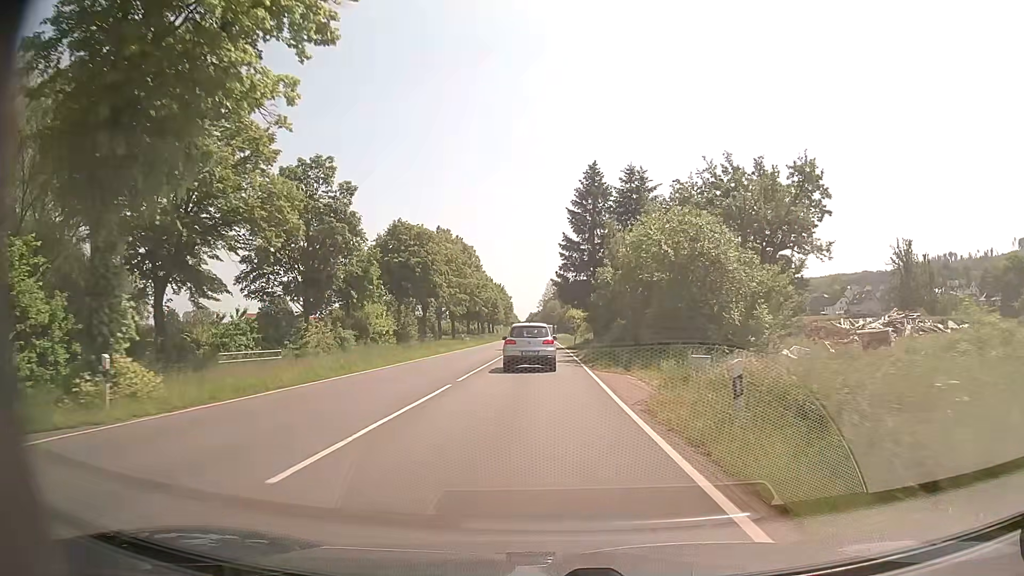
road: primary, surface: asphalt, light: Day
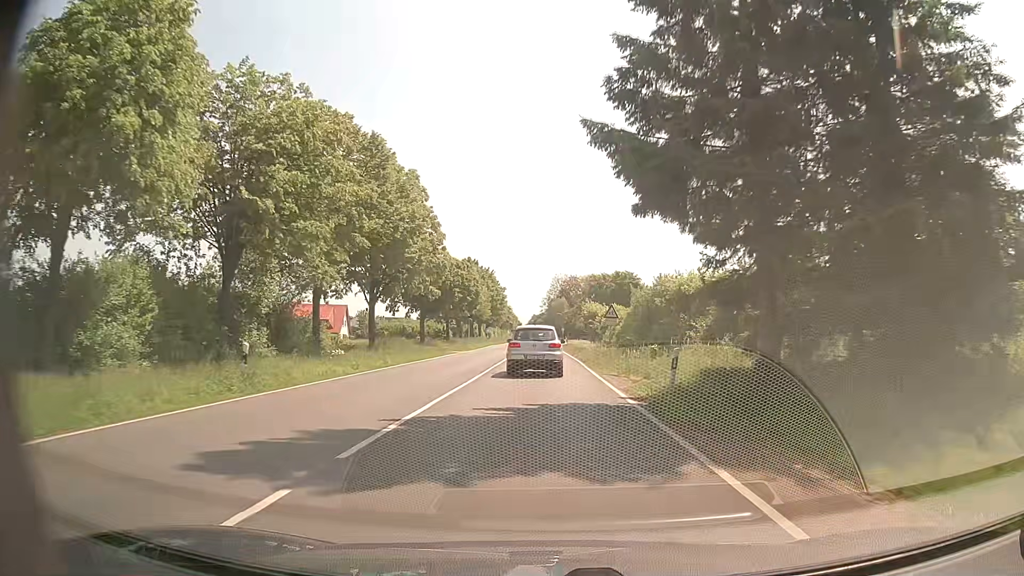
(+0.1, +43.9) m; 0°
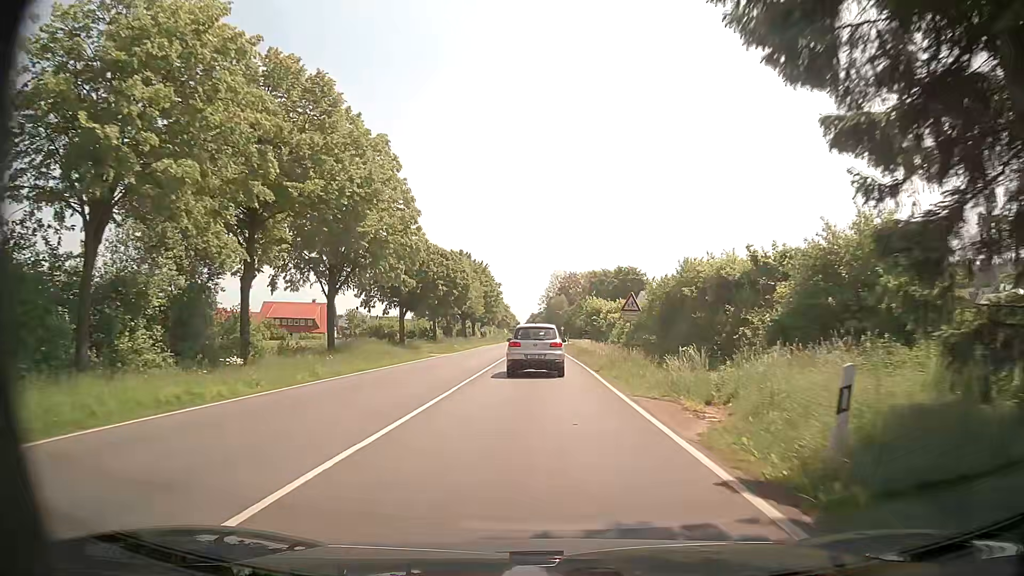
(0.0, +8.7) m; 0°
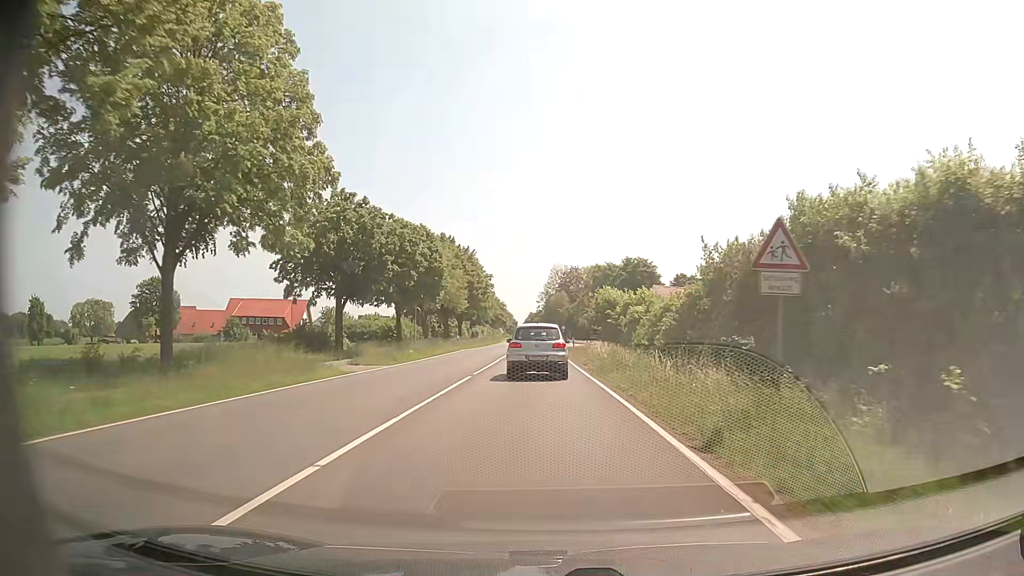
(0.0, +17.2) m; 0°
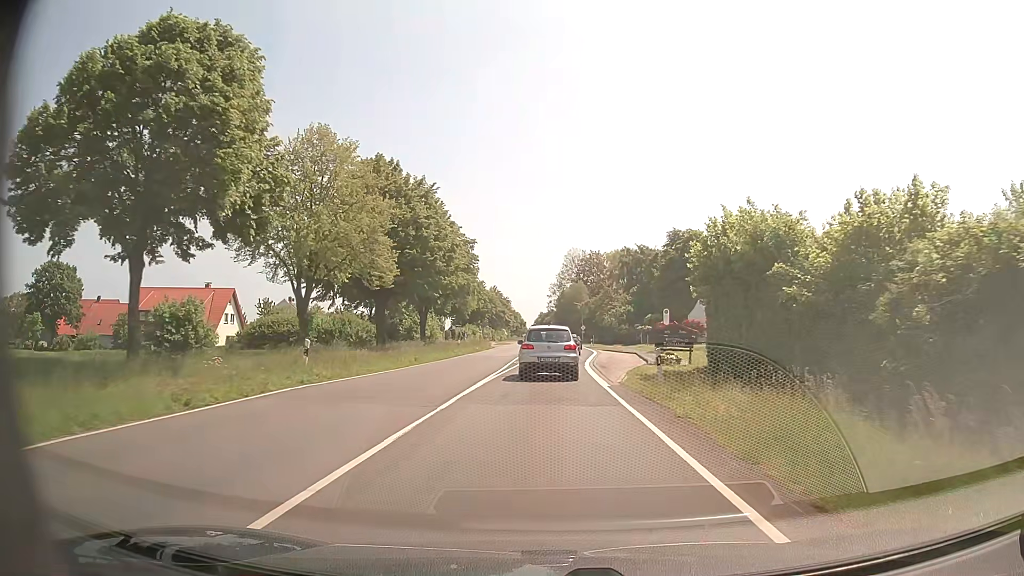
(-0.5, +38.3) m; -1°
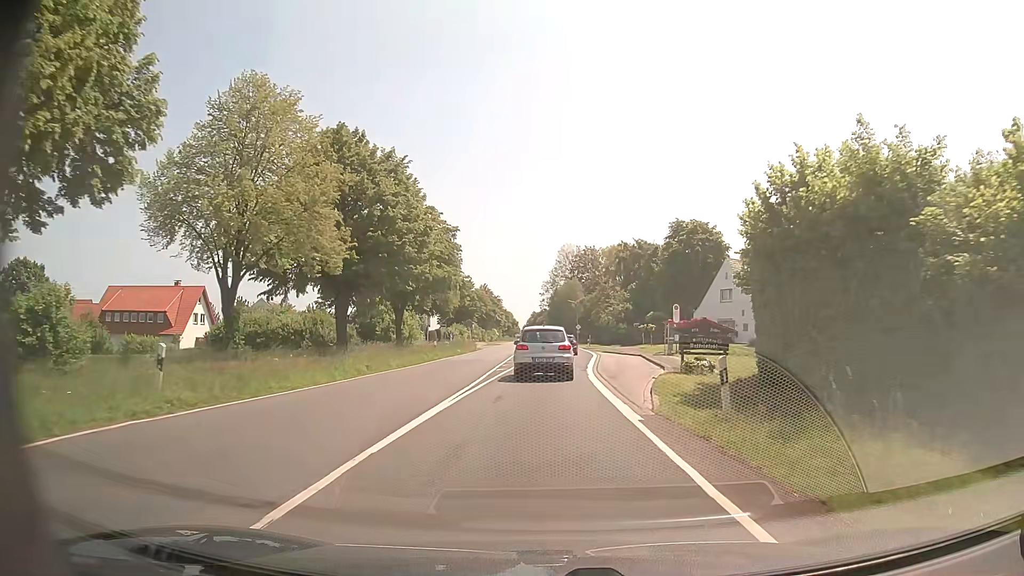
(0.0, +7.5) m; 0°
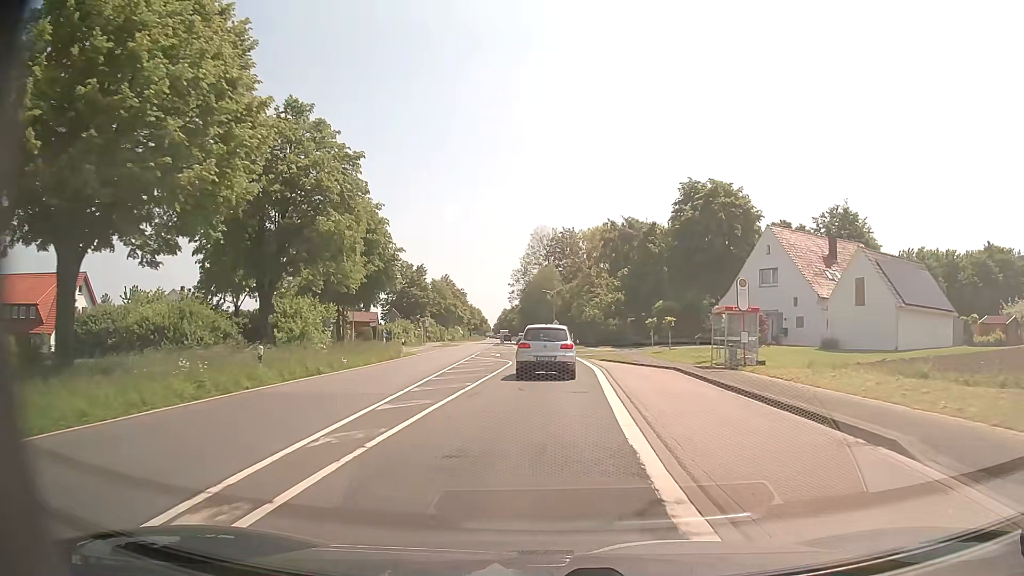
(+0.5, +22.8) m; +2°
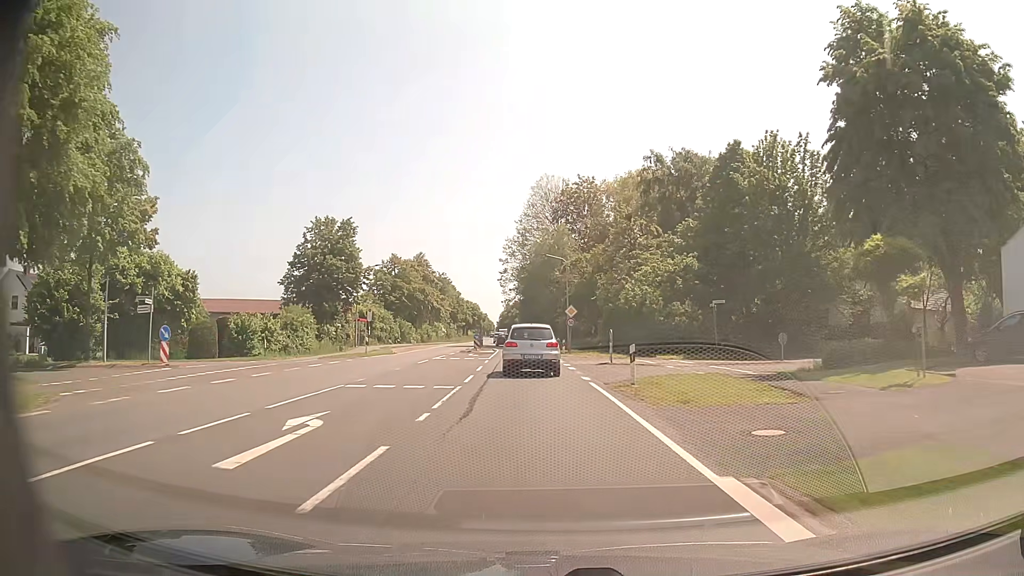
(+0.3, +38.0) m; -1°
(0, +10) (0, +20) (-1, +30) (-1, +40) (-2, +50) (-3, +60) (-4, +70) (-5, +80) (-6, +90) (-7, +100) m
